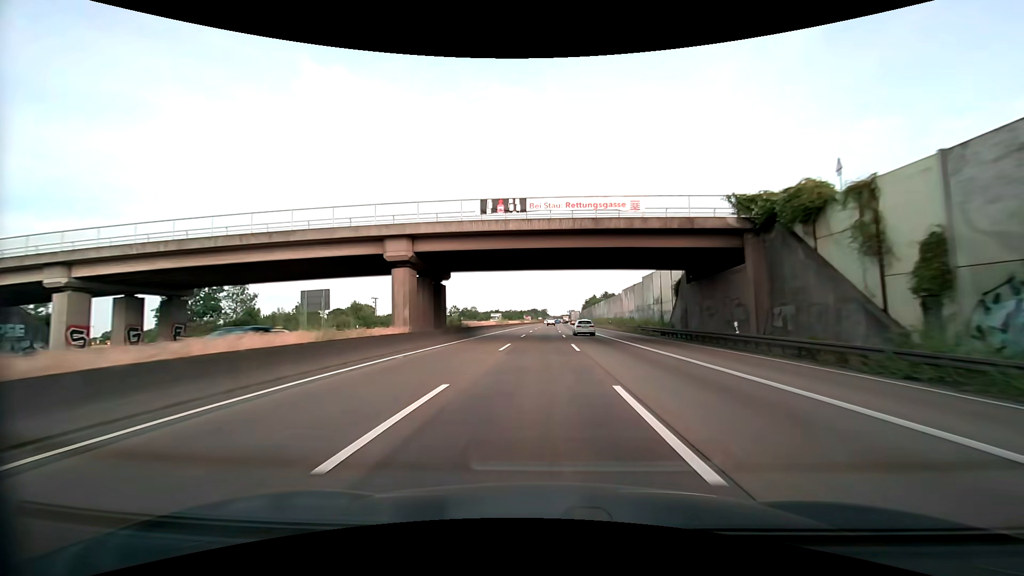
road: motorway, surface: asphalt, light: Day
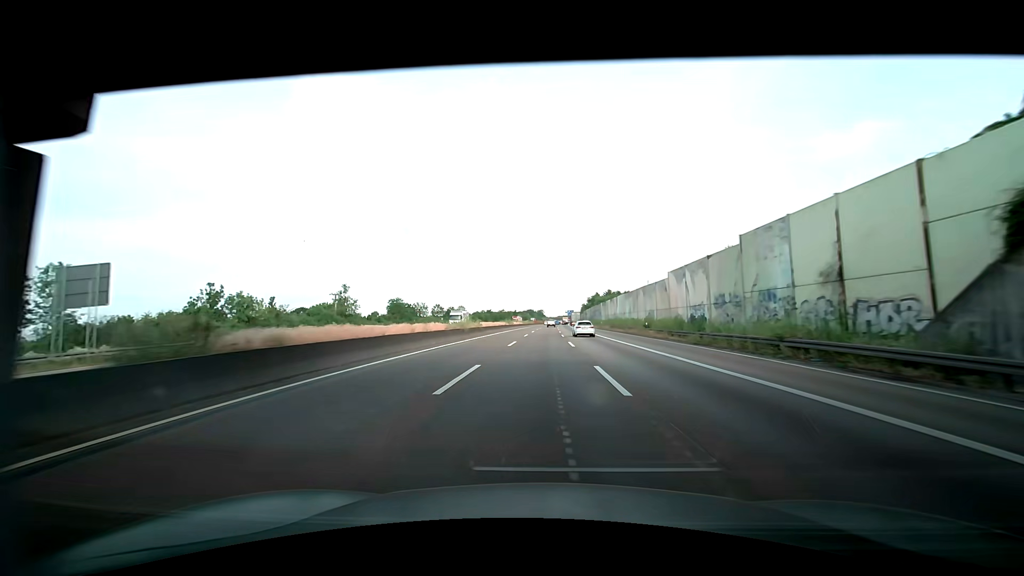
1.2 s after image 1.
(0.0, +31.3) m; +1°
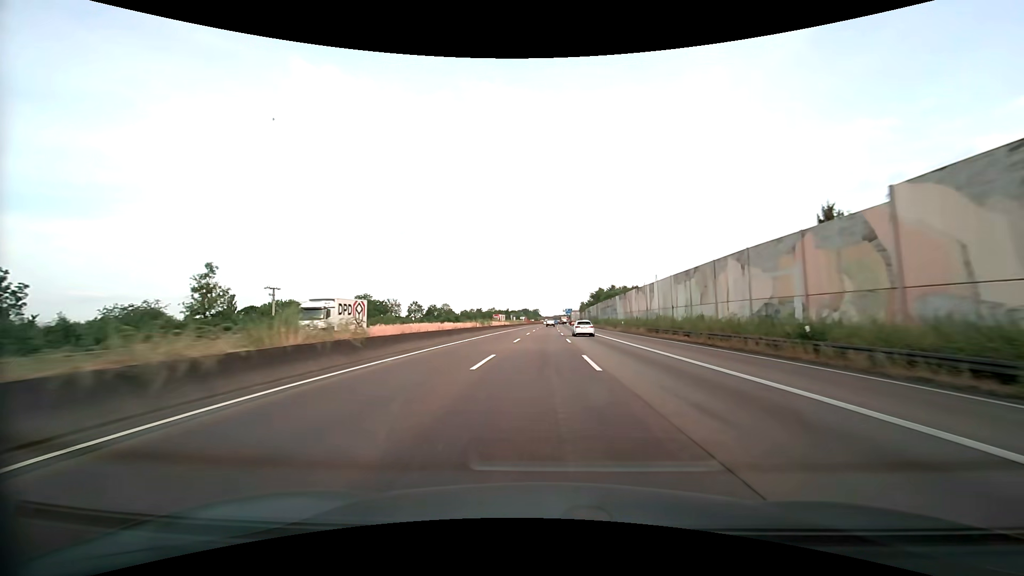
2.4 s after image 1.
(0.0, +31.4) m; 0°
(0, +10) (0, +20) (0, +30) (0, +40) (0, +50) (0, +60) (+1, +70) (+1, +80) (+1, +90) (+1, +100) m
